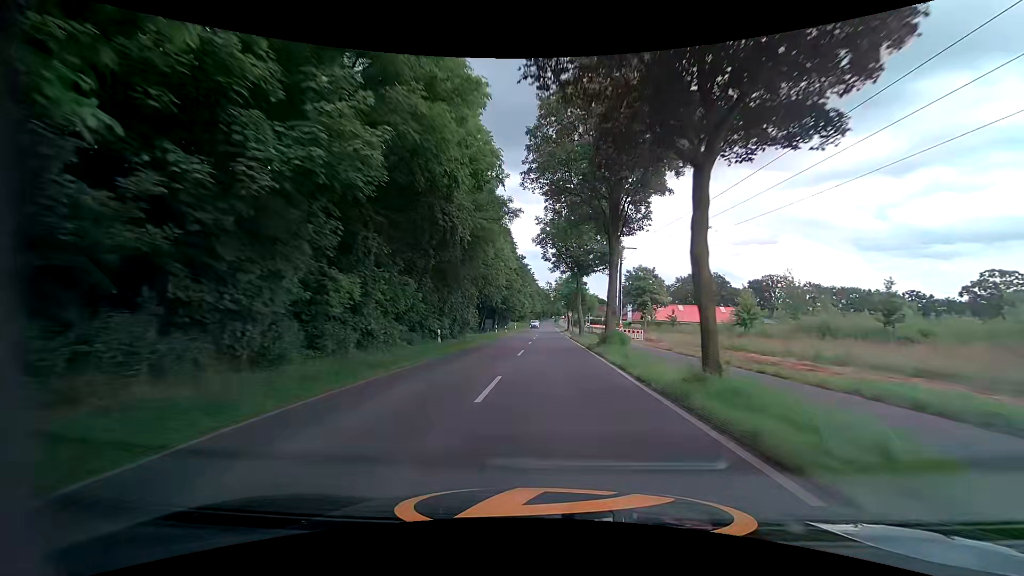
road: tertiary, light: Day
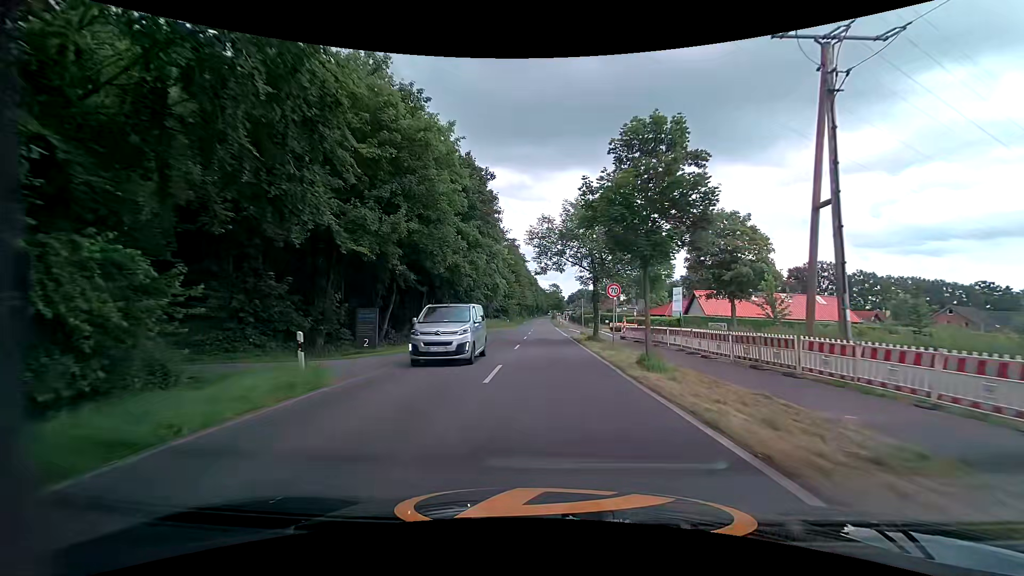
(0.0, +45.1) m; -1°
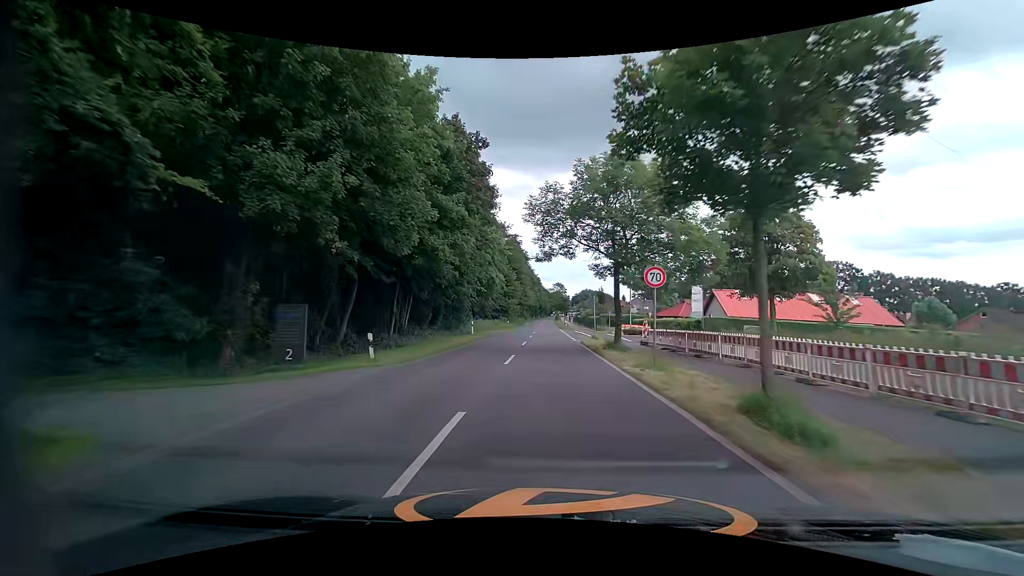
(+0.1, +7.2) m; +1°
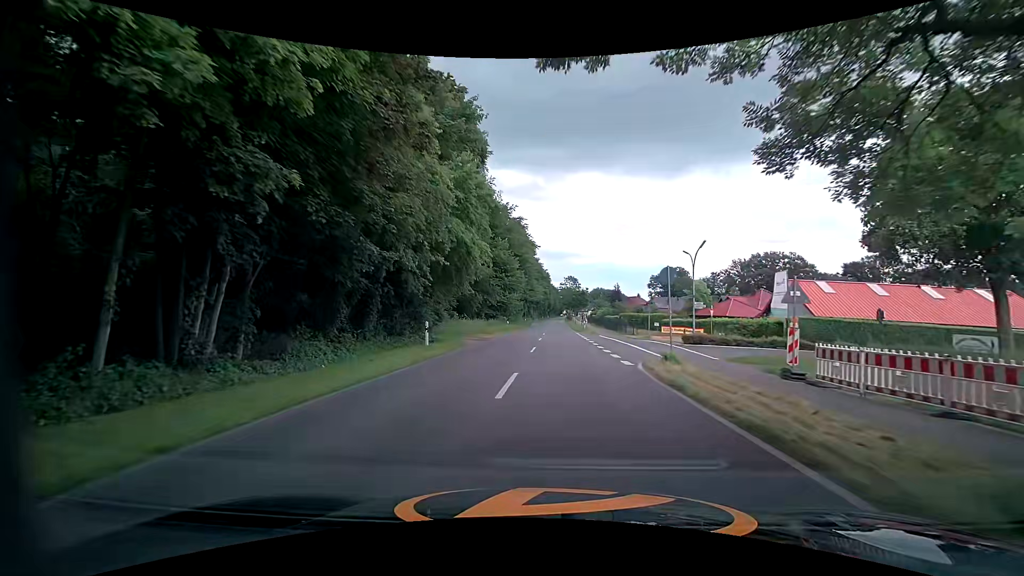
(-0.3, +18.4) m; -2°
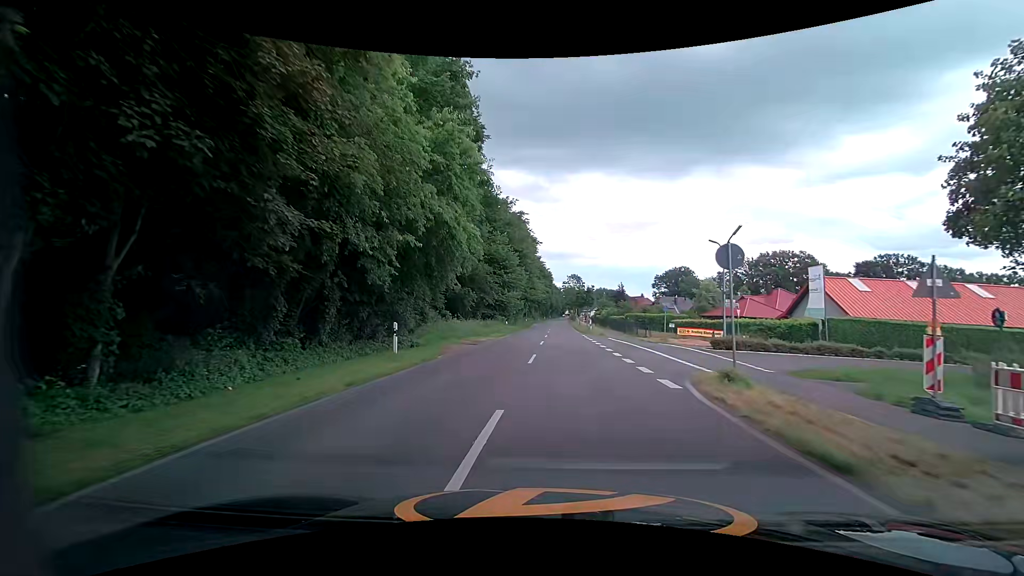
(0.0, +5.0) m; +2°
